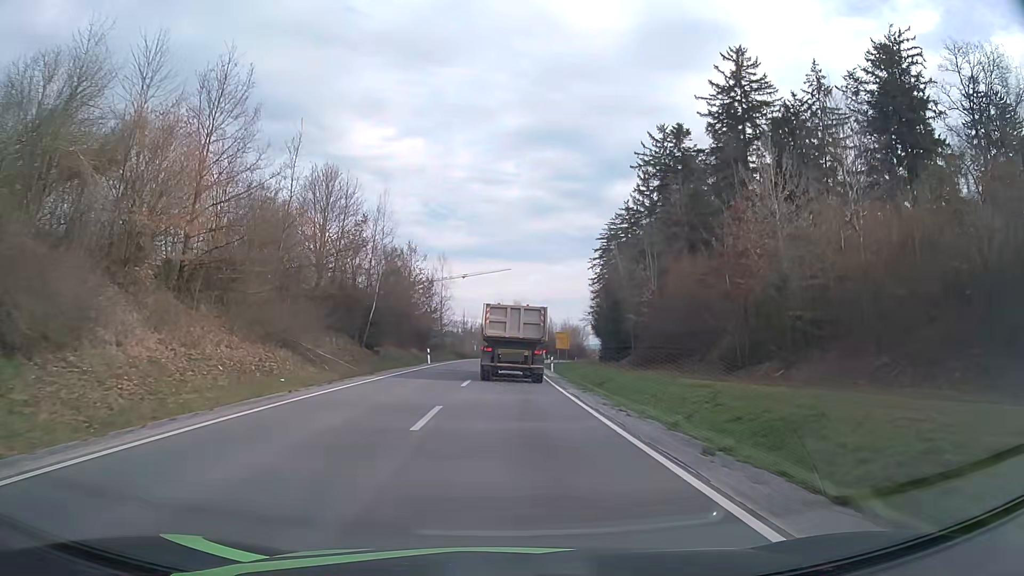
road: secondary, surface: asphalt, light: Day
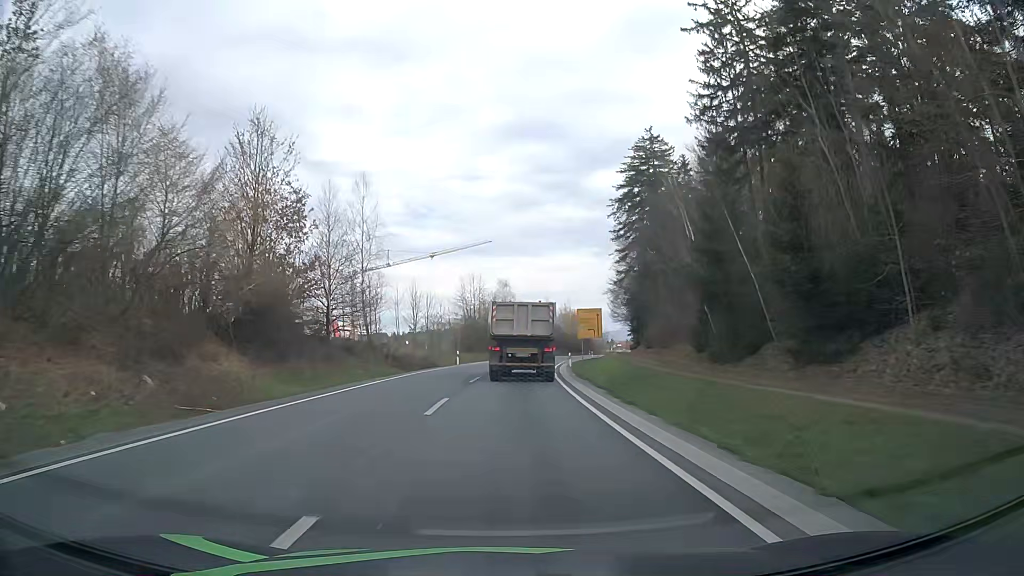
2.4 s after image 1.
(+0.4, +46.0) m; +1°
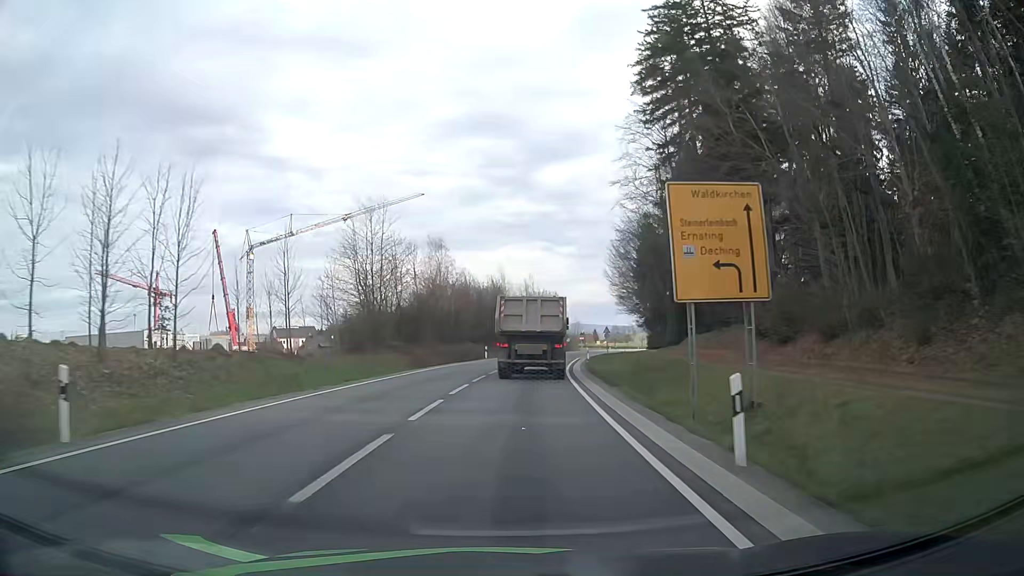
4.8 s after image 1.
(+1.6, +44.1) m; +4°
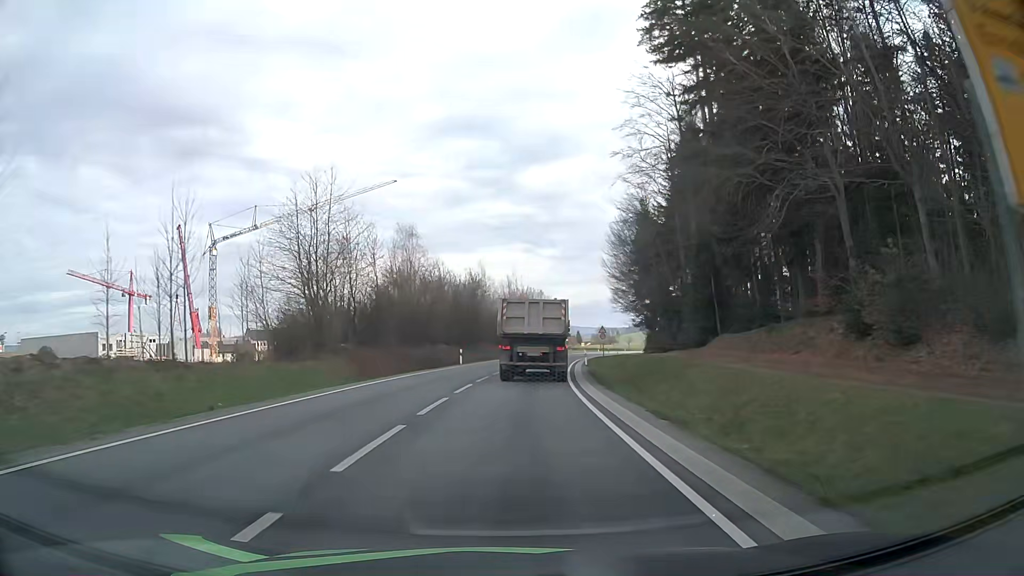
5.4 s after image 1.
(+0.1, +10.6) m; +1°
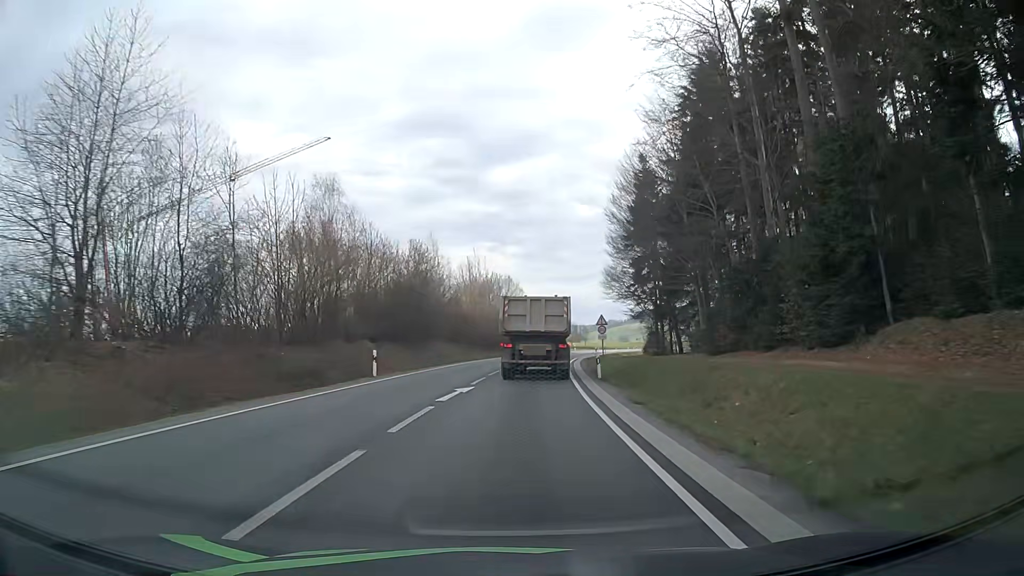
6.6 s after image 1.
(+0.6, +20.9) m; +3°
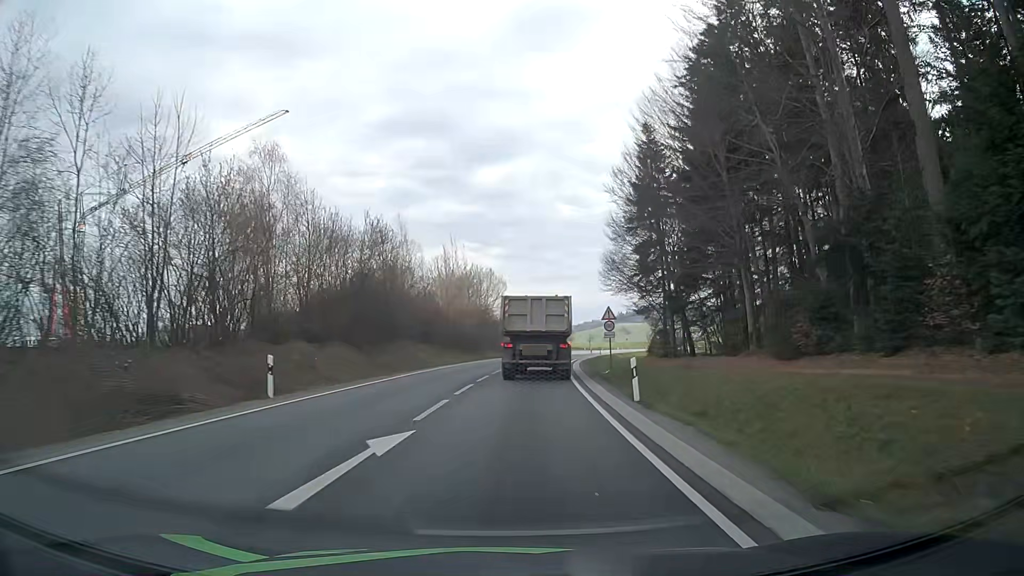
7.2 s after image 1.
(+0.1, +10.4) m; +1°
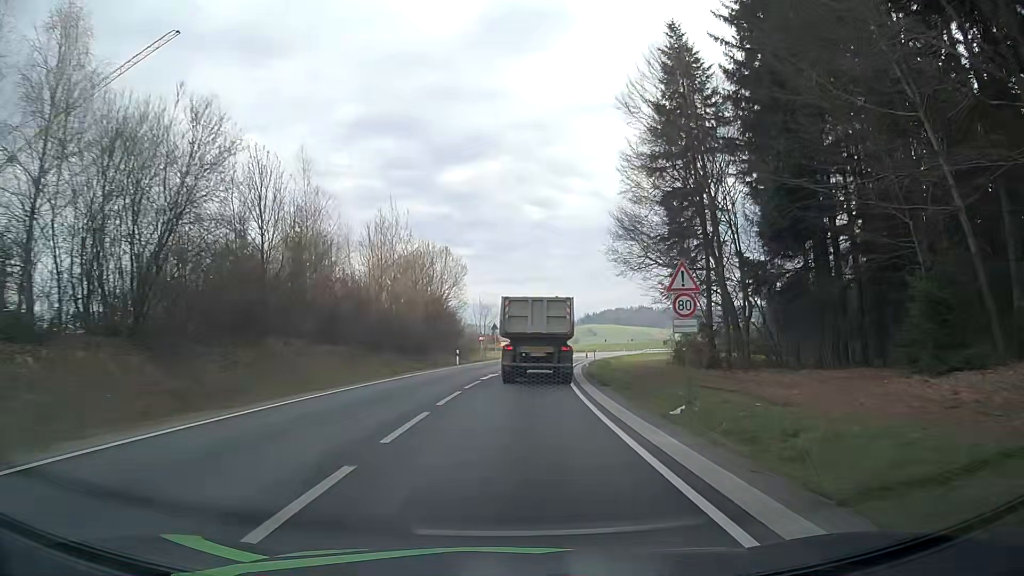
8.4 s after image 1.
(+0.5, +20.6) m; +2°
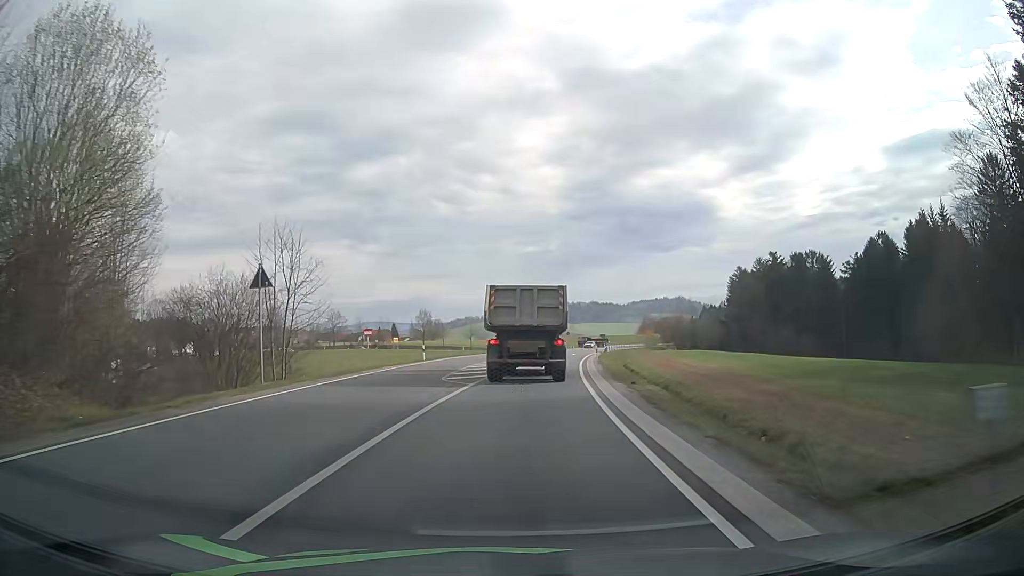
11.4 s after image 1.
(+3.9, +50.0) m; +8°
(0, +10) (+1, +20) (+1, +30) (+3, +40) (+4, +50) (+5, +60) (+7, +70) (+9, +79) (+11, +89) (+13, +99) m
